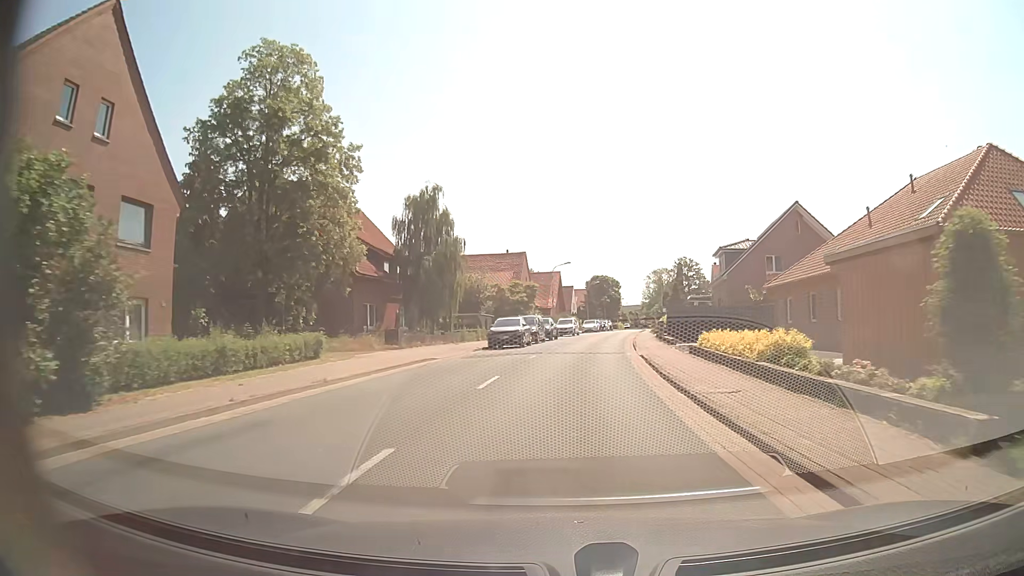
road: secondary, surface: asphalt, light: Day
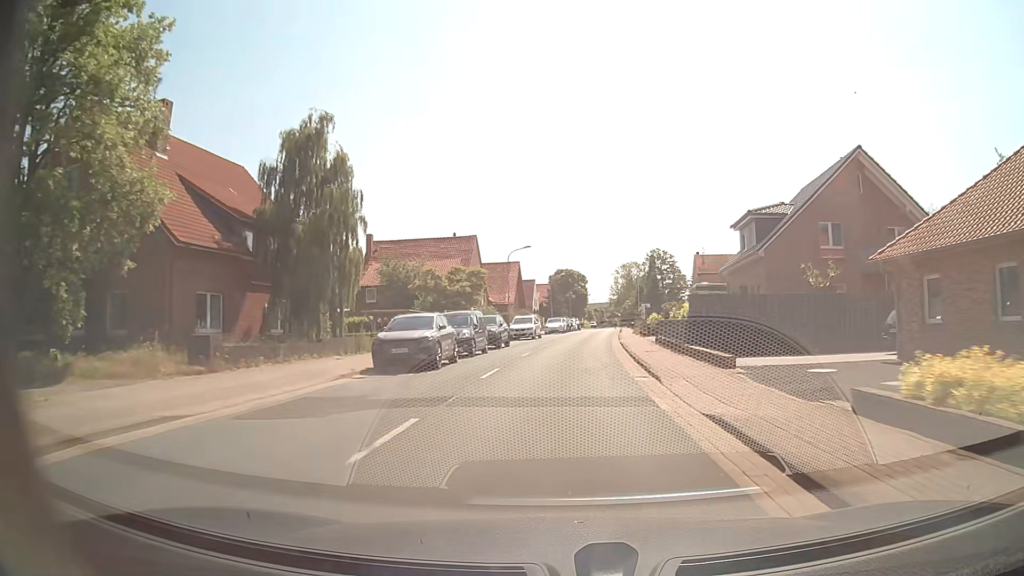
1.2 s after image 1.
(+0.5, +16.0) m; +3°
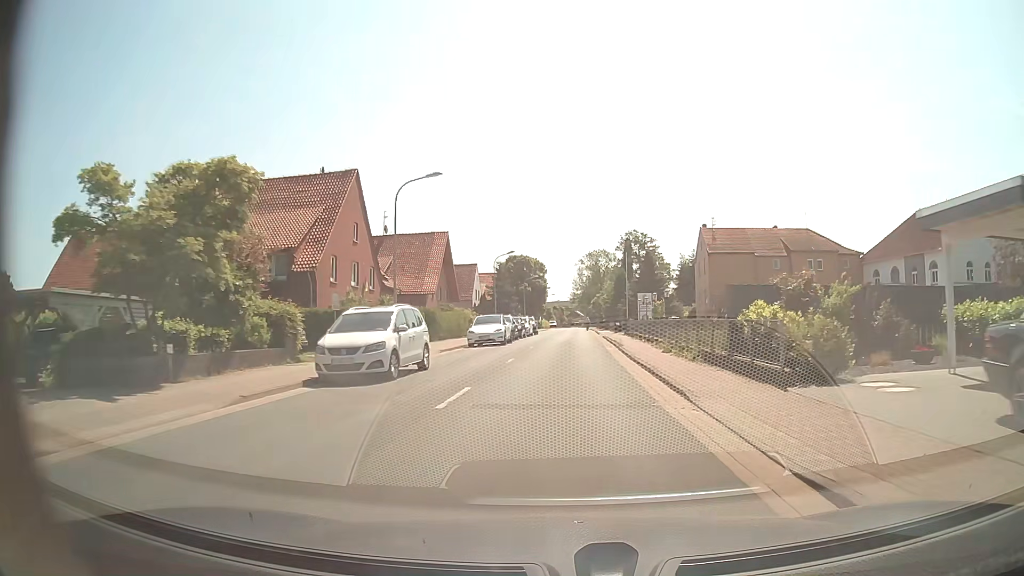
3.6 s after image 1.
(+0.9, +32.3) m; +4°
(0, +10) (0, +20) (0, +30) (+1, +40) (+1, +50) (+1, +60) (+2, +70) (+2, +80) (+2, +90) (+1, +100) m
